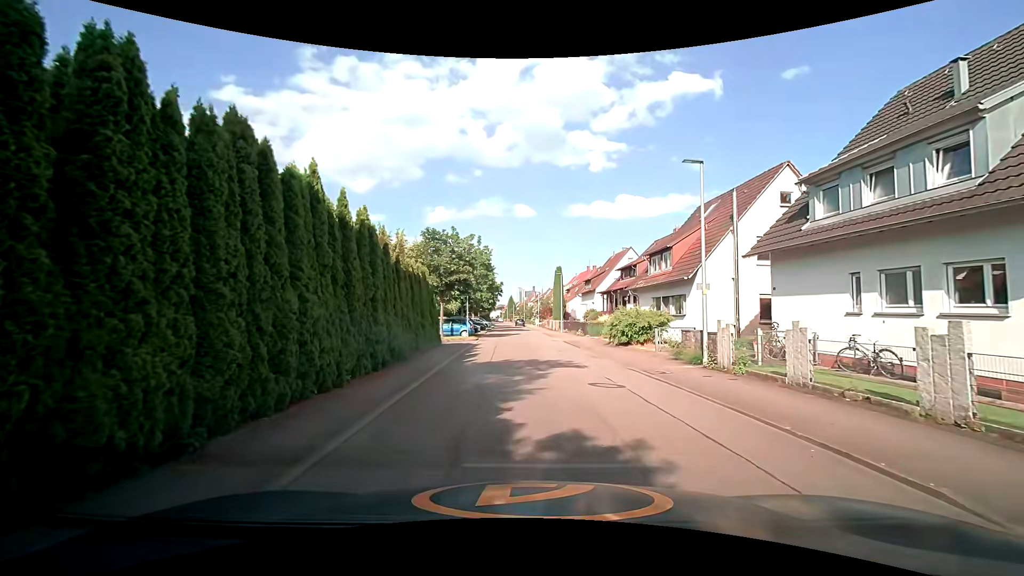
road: residential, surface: asphalt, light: Day
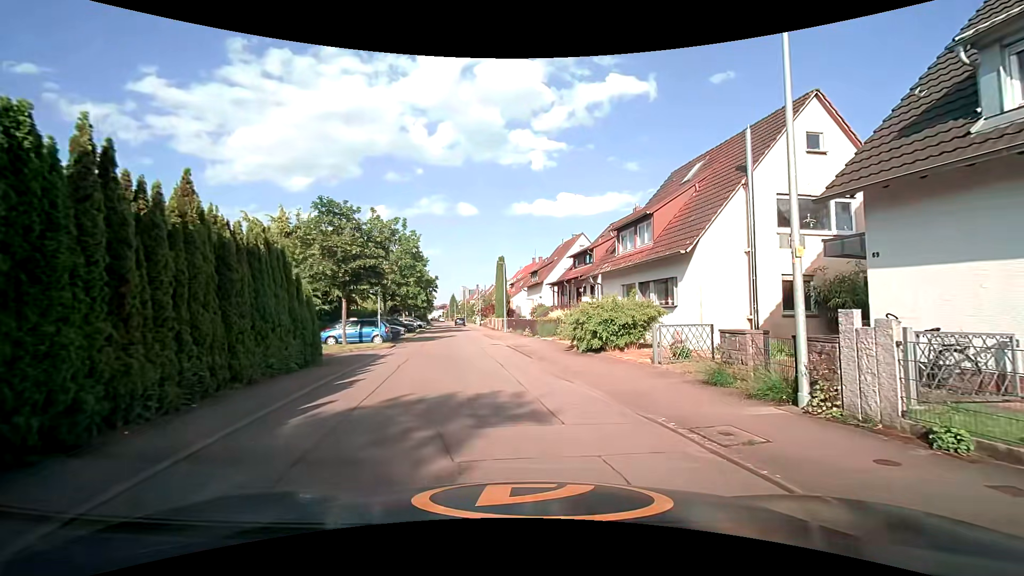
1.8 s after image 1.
(+0.5, +8.0) m; +7°
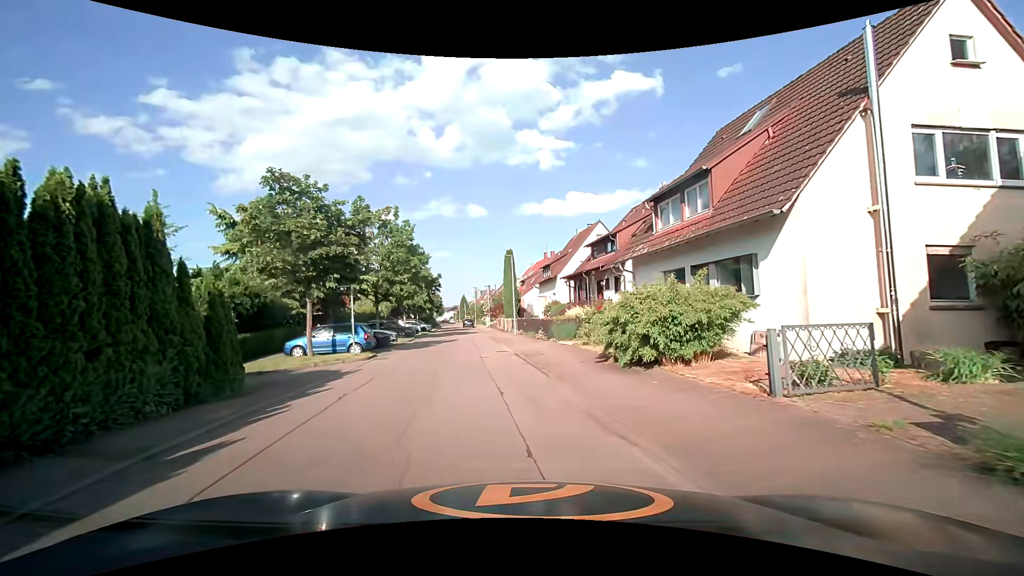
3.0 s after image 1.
(+0.1, +5.4) m; -1°
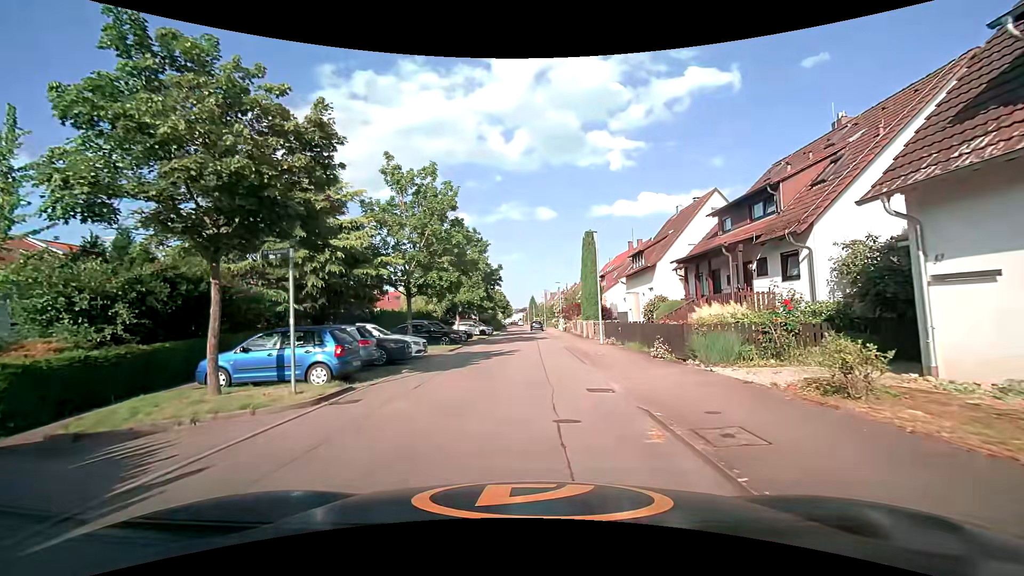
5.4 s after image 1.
(-0.8, +10.9) m; -8°
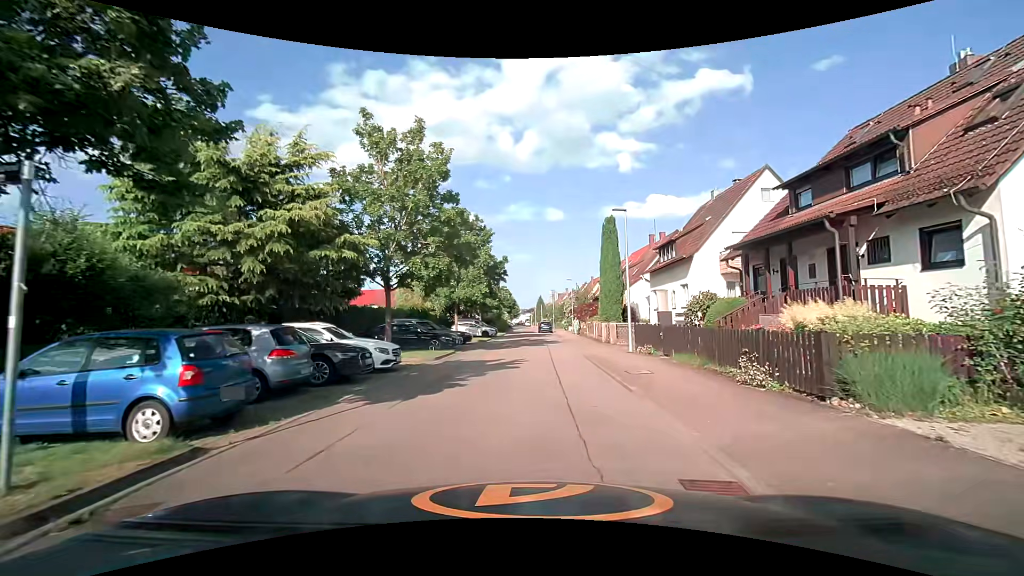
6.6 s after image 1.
(-0.1, +5.6) m; -1°
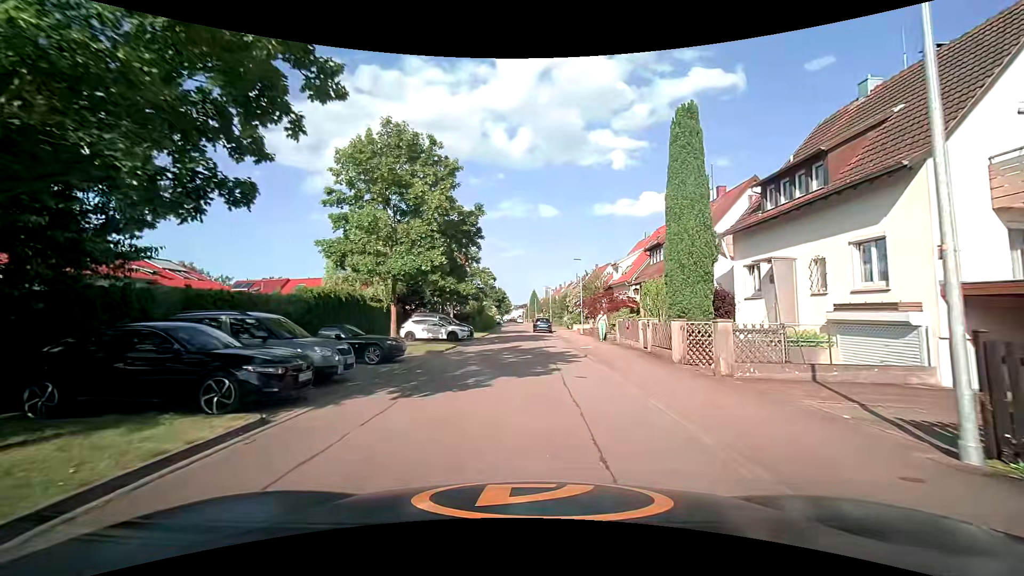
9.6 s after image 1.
(+0.2, +16.3) m; +1°
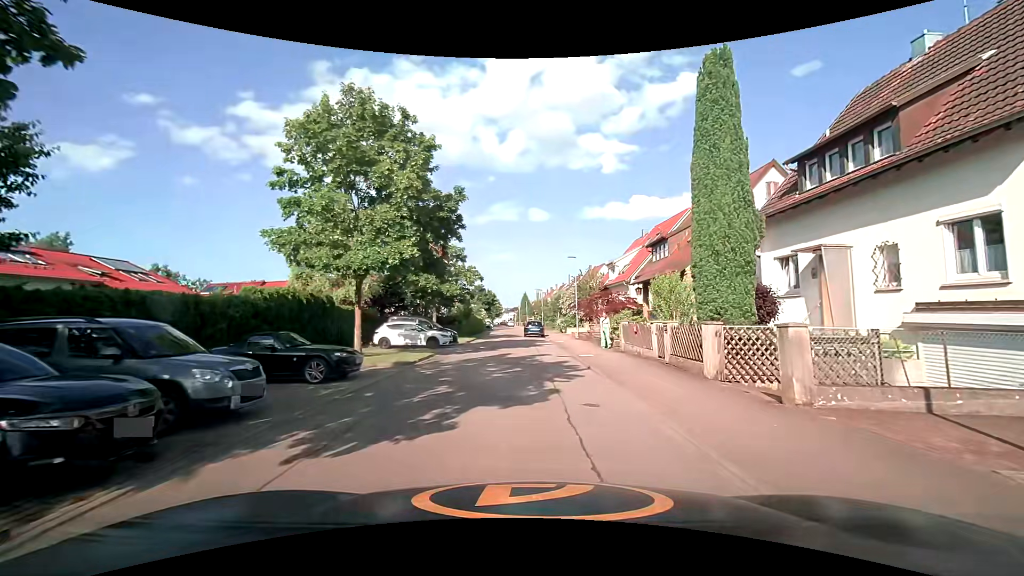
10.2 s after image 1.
(0.0, +3.4) m; +3°
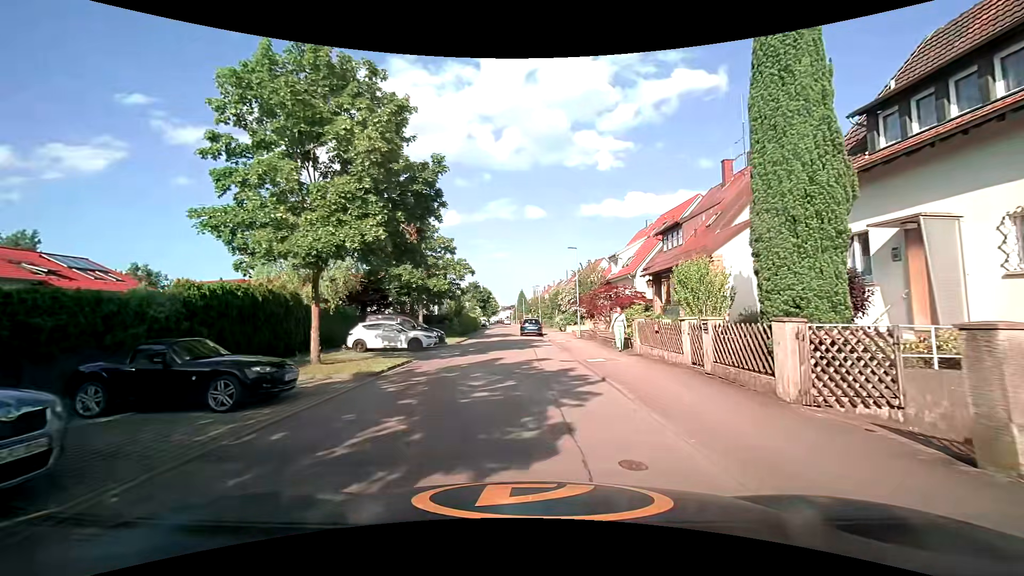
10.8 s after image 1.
(-0.1, +3.5) m; 0°
